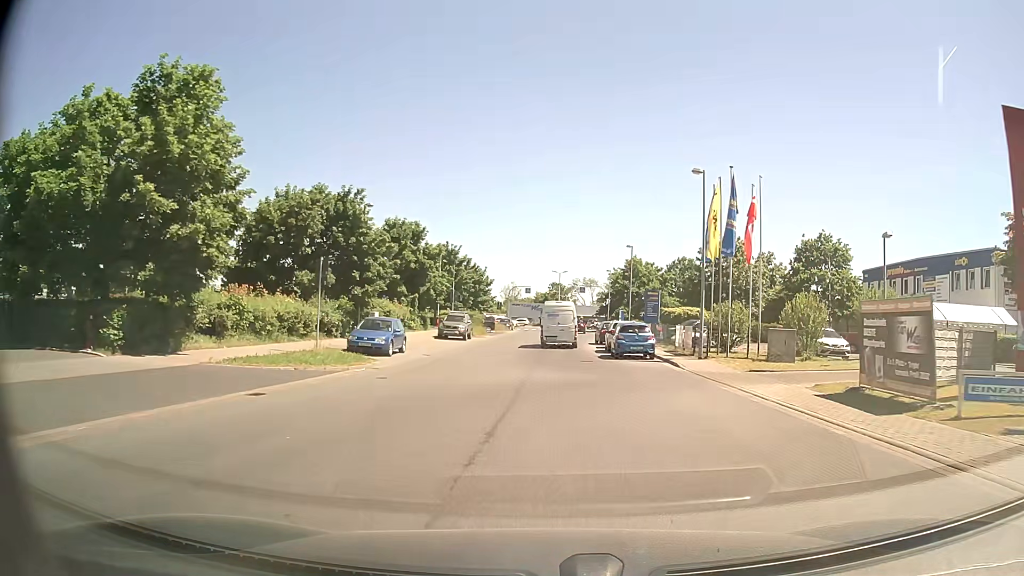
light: Day
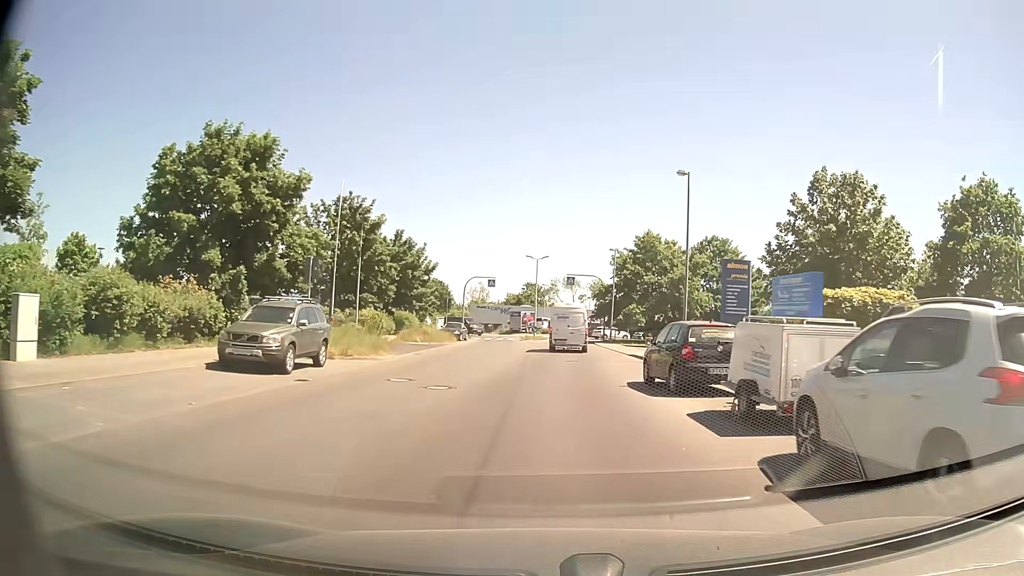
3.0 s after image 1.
(+0.4, +28.9) m; +2°
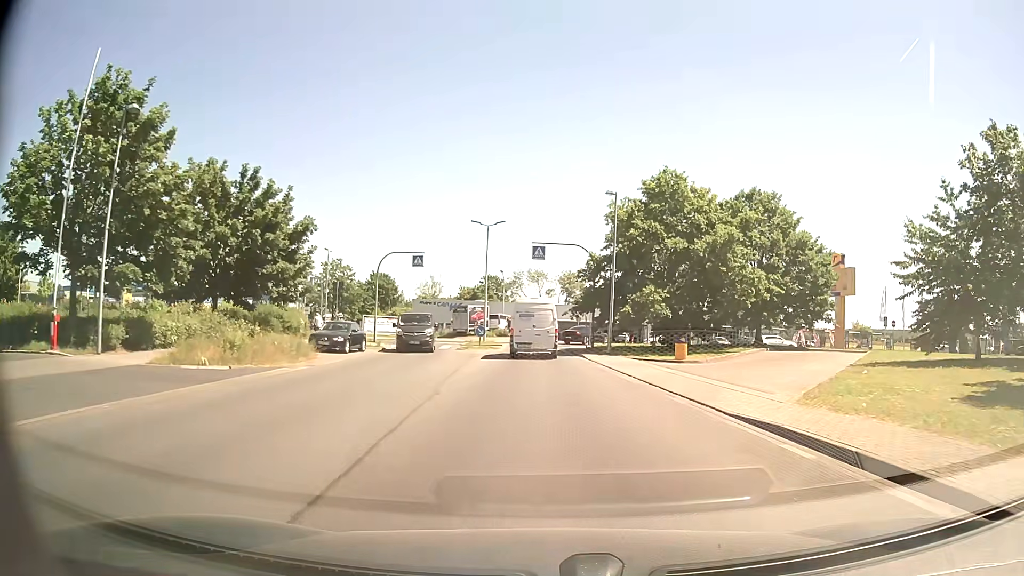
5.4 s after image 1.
(+0.8, +23.1) m; +3°
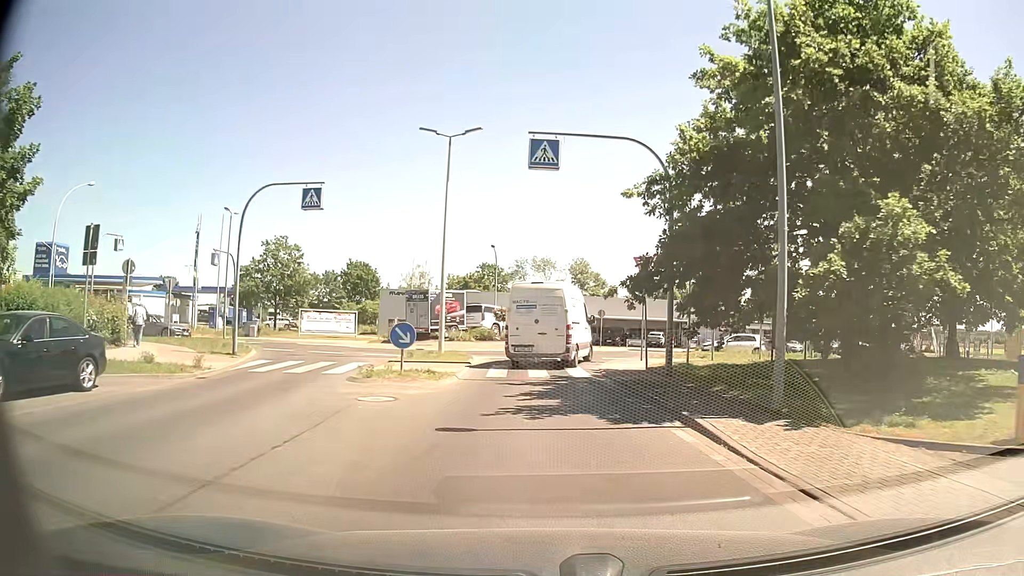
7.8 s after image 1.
(-0.1, +21.6) m; 0°
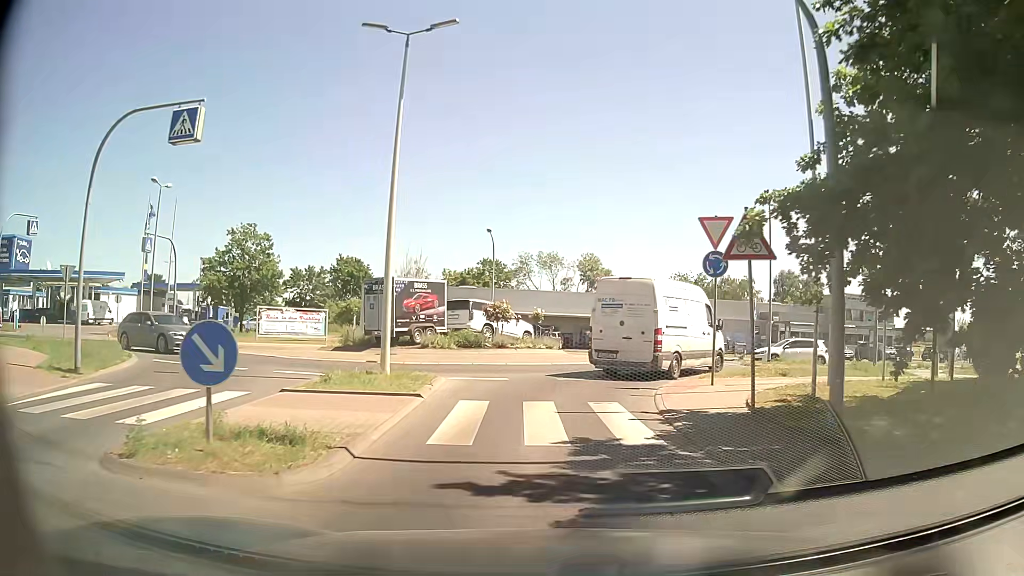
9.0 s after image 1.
(-0.1, +9.2) m; -1°
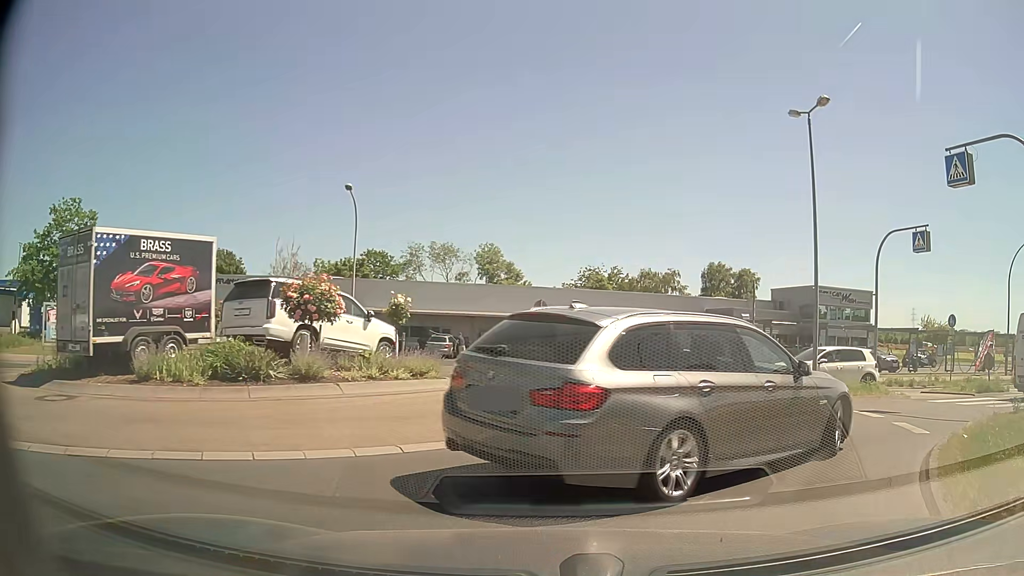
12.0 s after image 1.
(+0.4, +13.5) m; +9°
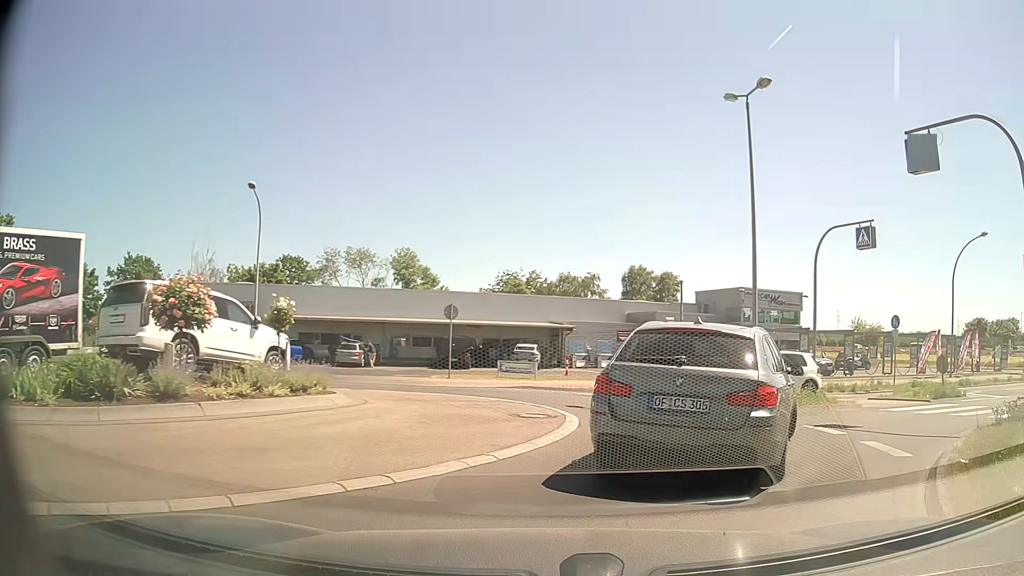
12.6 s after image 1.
(+0.1, +1.9) m; +8°
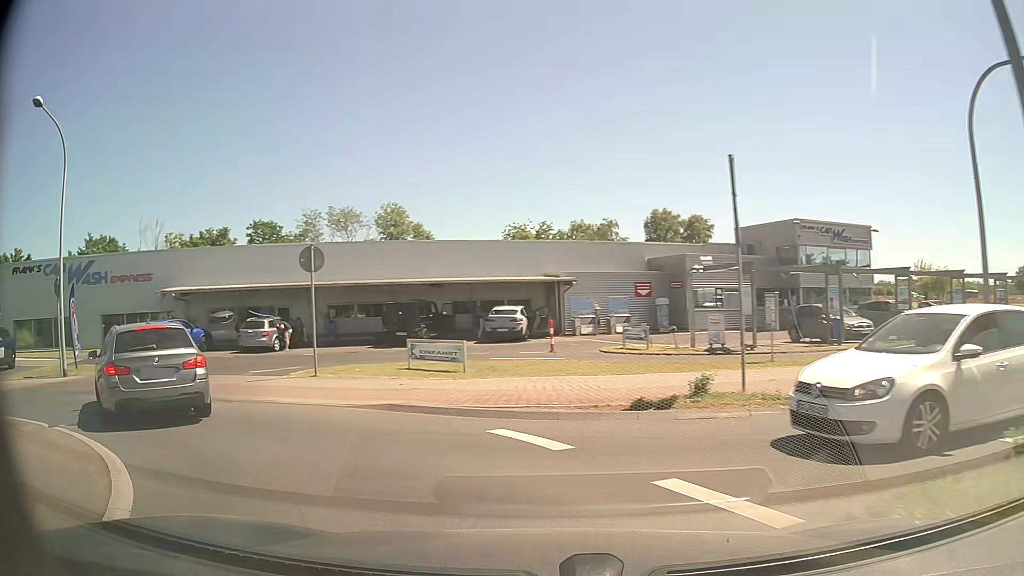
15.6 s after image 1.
(+2.1, +12.7) m; -4°
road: tertiary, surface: asphalt
(-4, +9) (-13, +12) (-21, +7) (-29, 0) (-38, -3) (-48, -6) (-57, -8) (-67, -11) (-77, -13) (-86, -16) m
